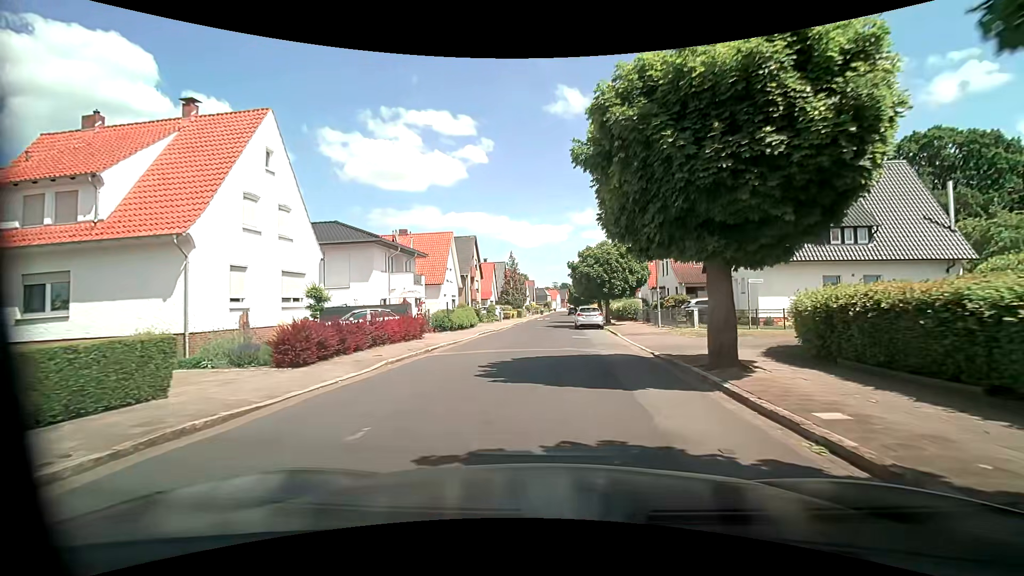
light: Day
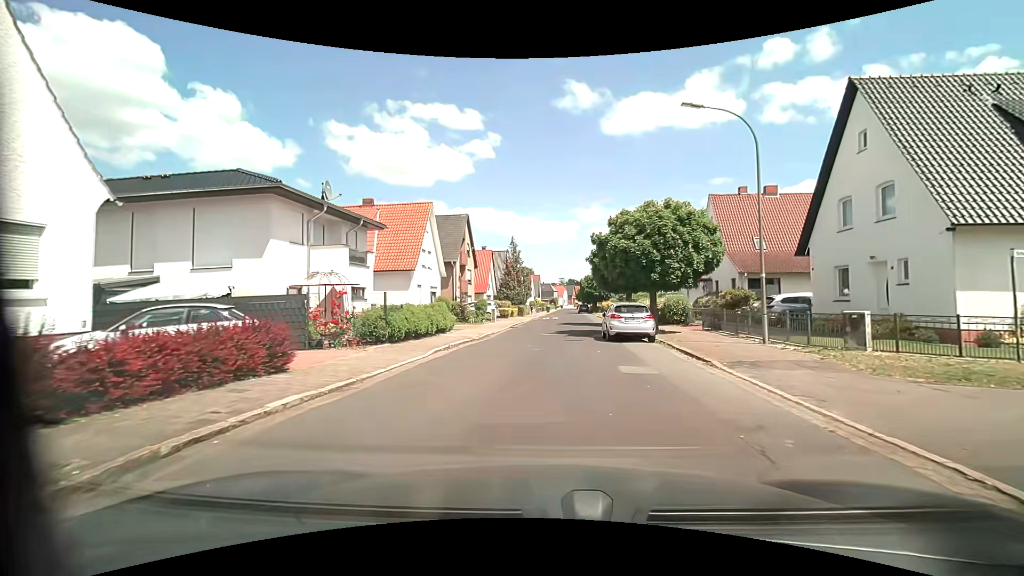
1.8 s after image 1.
(+0.3, +12.5) m; +1°
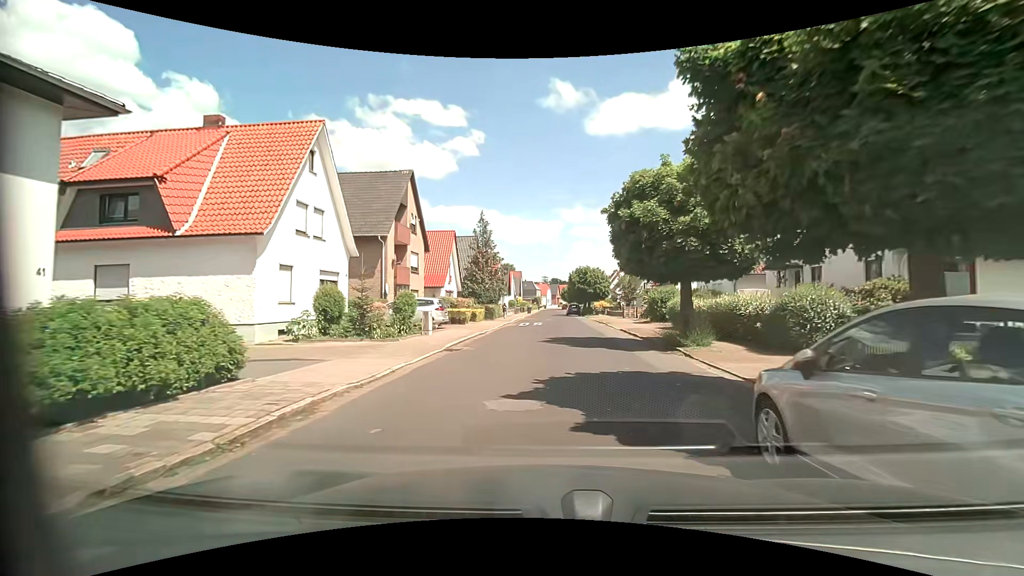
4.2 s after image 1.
(+0.4, +16.7) m; +2°
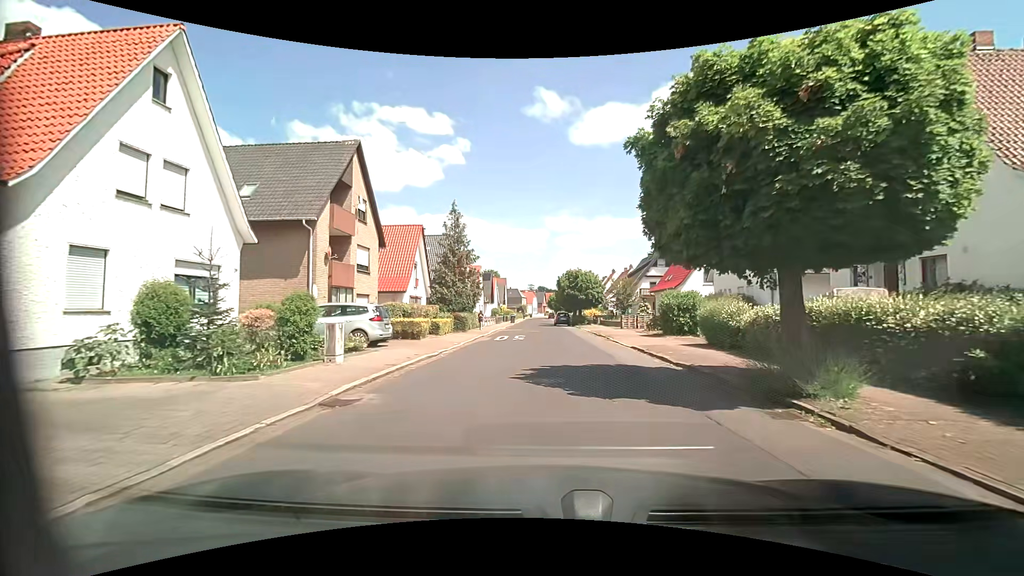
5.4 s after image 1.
(+0.1, +7.9) m; +1°
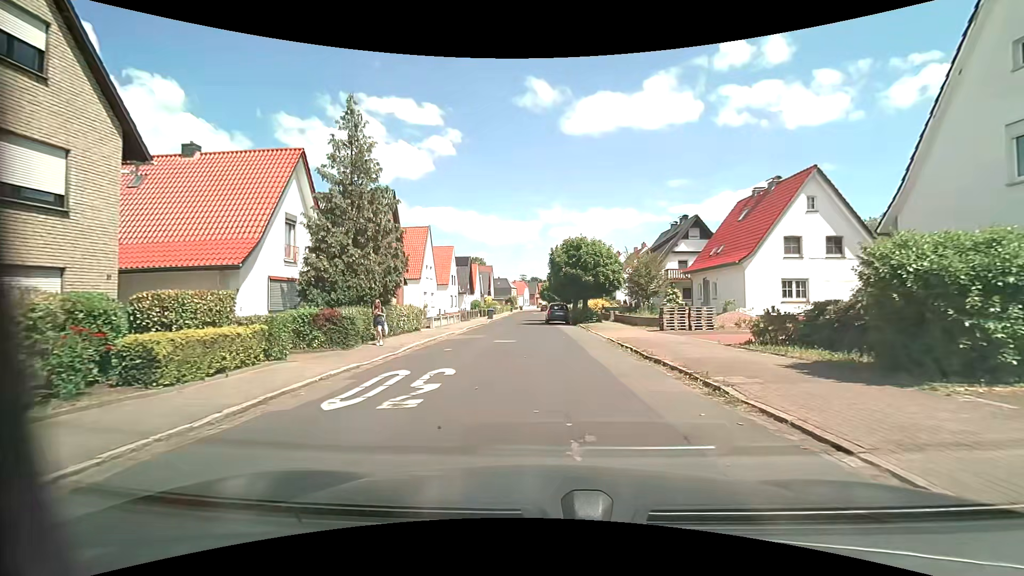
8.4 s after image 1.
(+0.7, +18.9) m; +1°
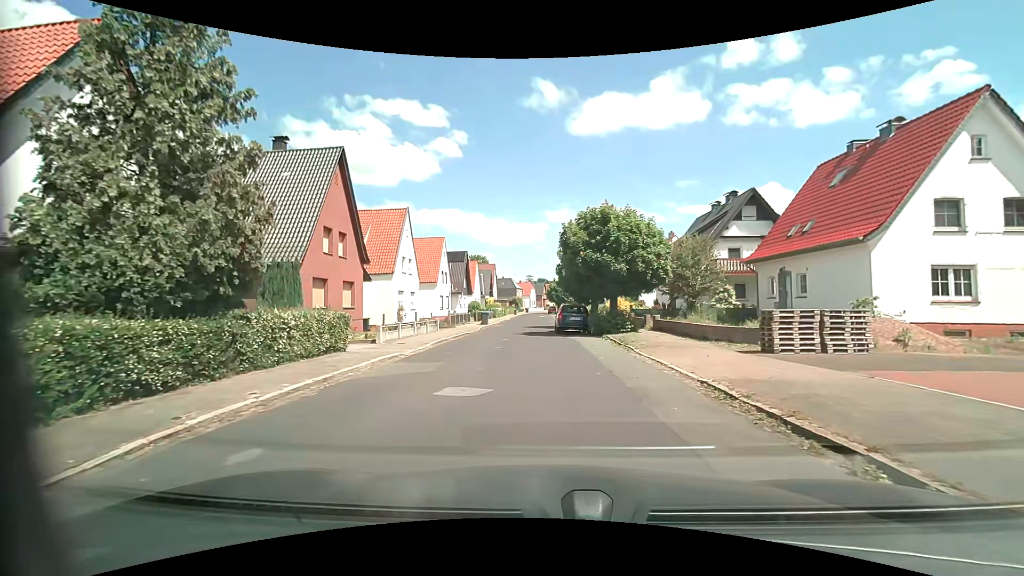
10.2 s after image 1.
(-0.1, +11.0) m; -1°
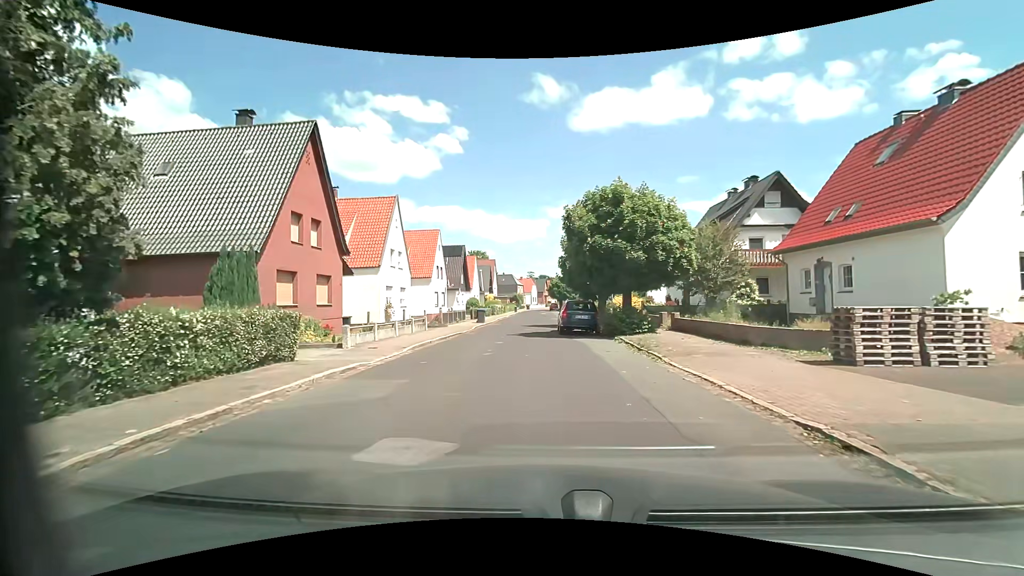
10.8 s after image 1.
(0.0, +3.4) m; 0°
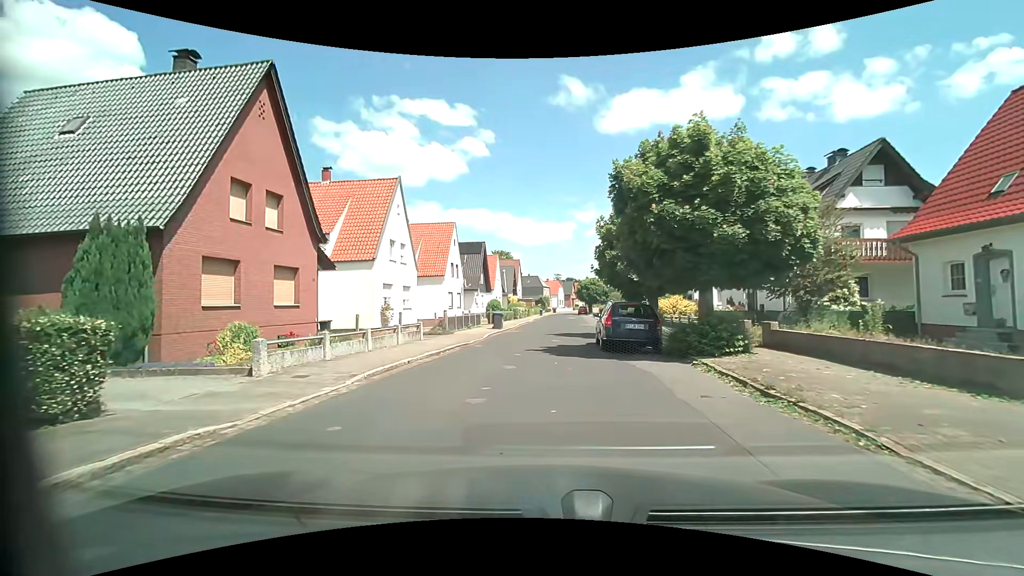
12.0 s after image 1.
(-0.1, +6.5) m; -3°
(0, +10) (0, +20) (+1, +30) (+1, +40) (+2, +50) (+3, +60) (+3, +70) (+4, +80) (+4, +90) (+6, +100) m
